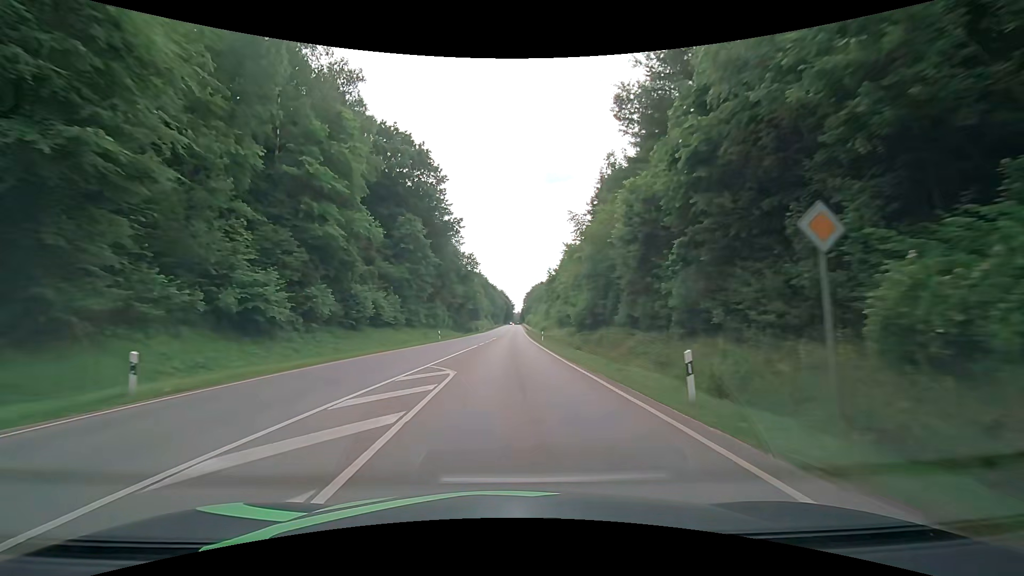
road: secondary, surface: asphalt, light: Day
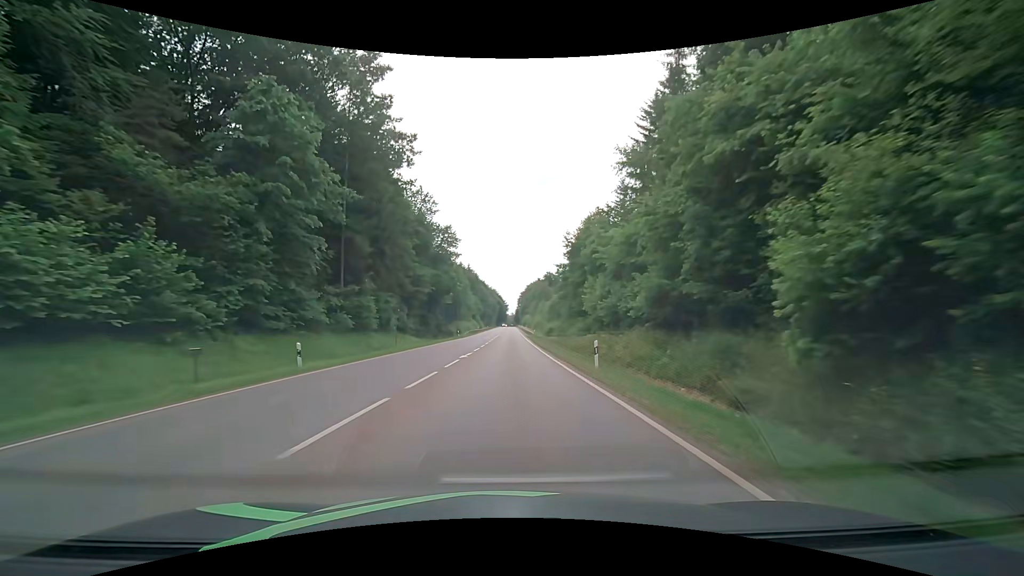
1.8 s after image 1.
(+0.2, +32.3) m; 0°
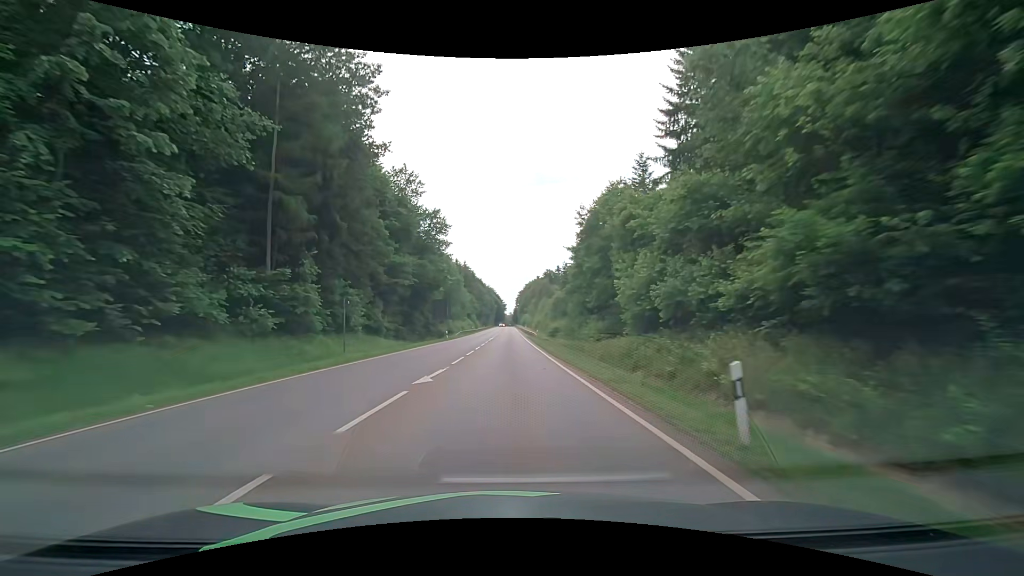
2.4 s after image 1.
(+0.1, +10.7) m; +1°
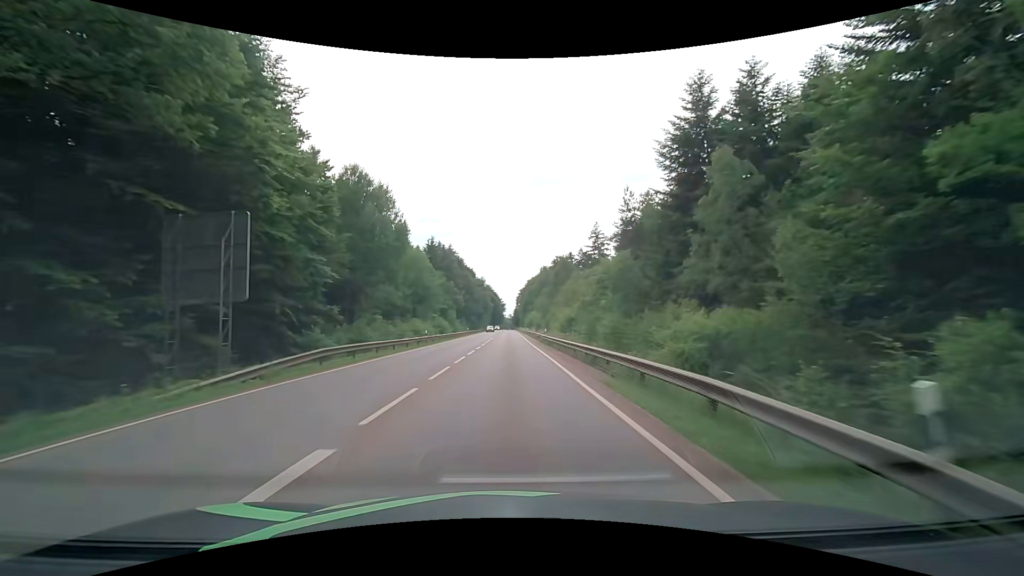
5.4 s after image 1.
(+0.1, +53.6) m; 0°
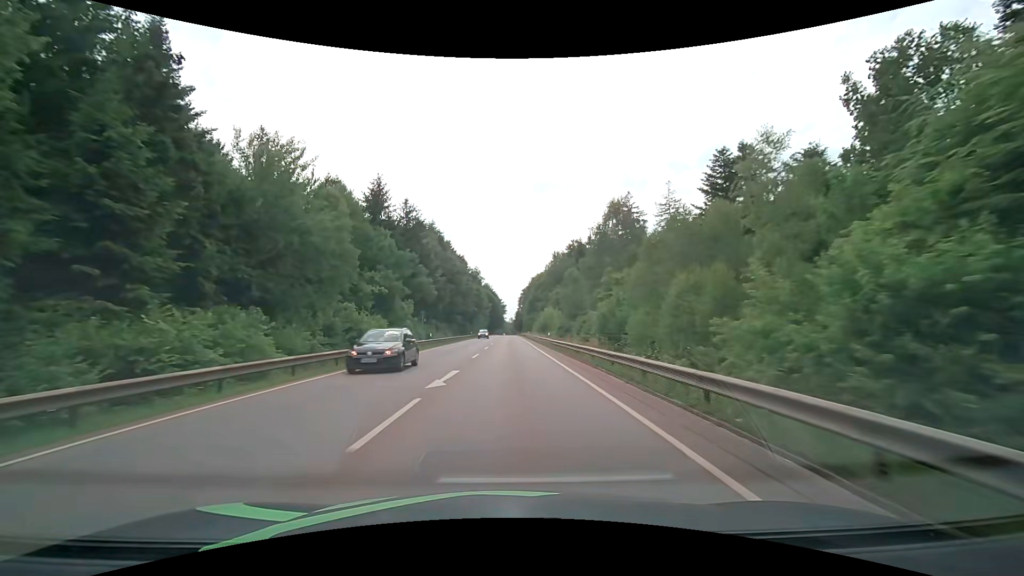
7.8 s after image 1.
(-0.4, +43.3) m; 0°
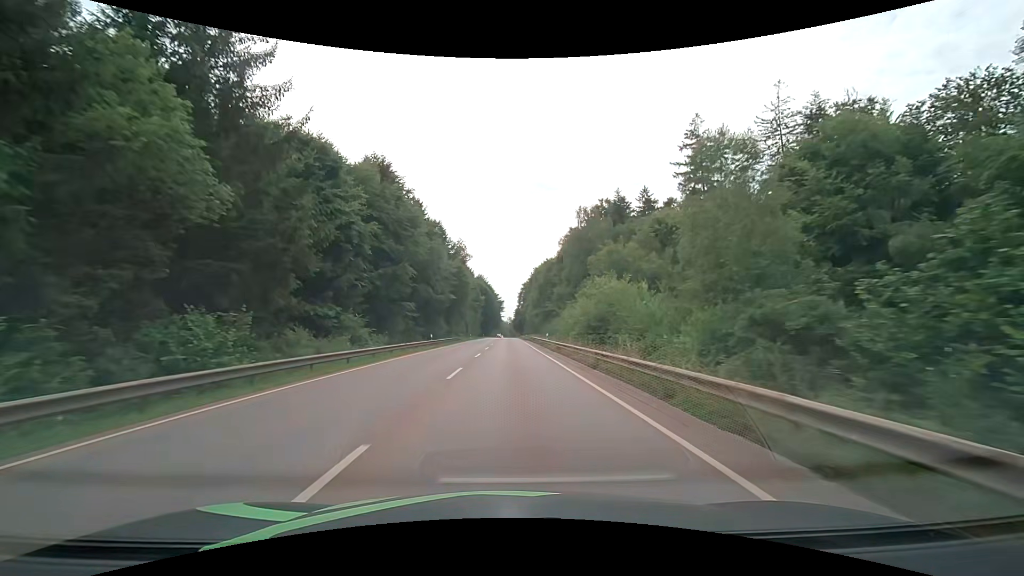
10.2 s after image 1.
(-0.1, +47.1) m; 0°
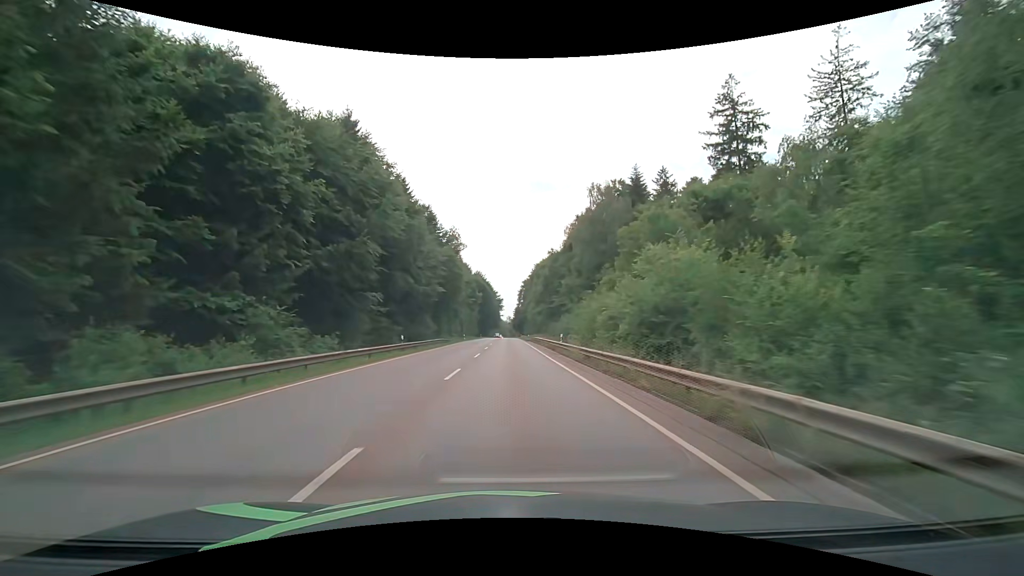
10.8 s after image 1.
(0.0, +12.5) m; 0°
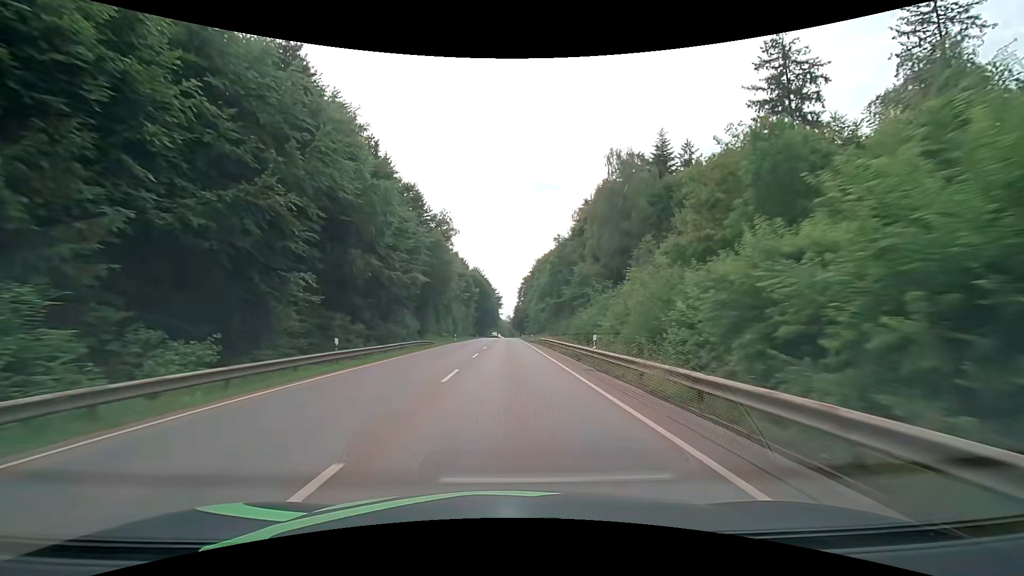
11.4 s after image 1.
(0.0, +12.8) m; 0°
(0, +10) (0, +20) (0, +30) (0, +40) (0, +50) (0, +60) (0, +70) (0, +80) (0, +90) (0, +100) m
